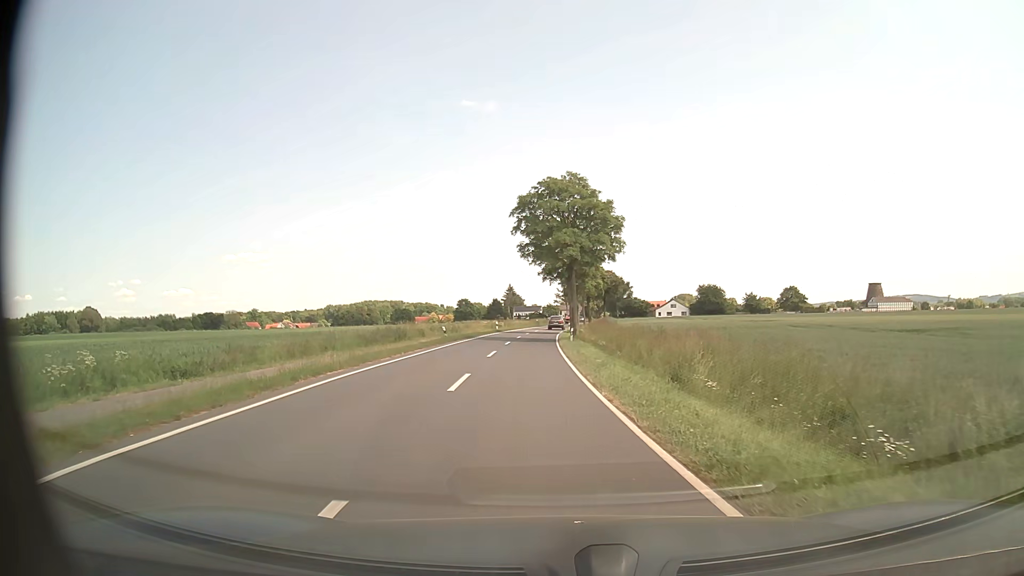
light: Day
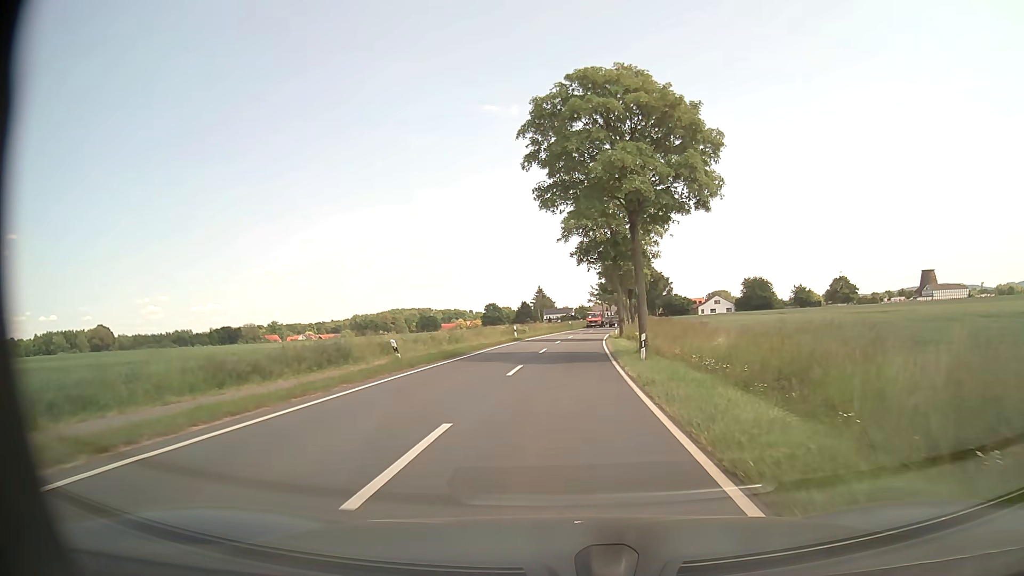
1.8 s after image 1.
(-0.8, +21.0) m; -3°
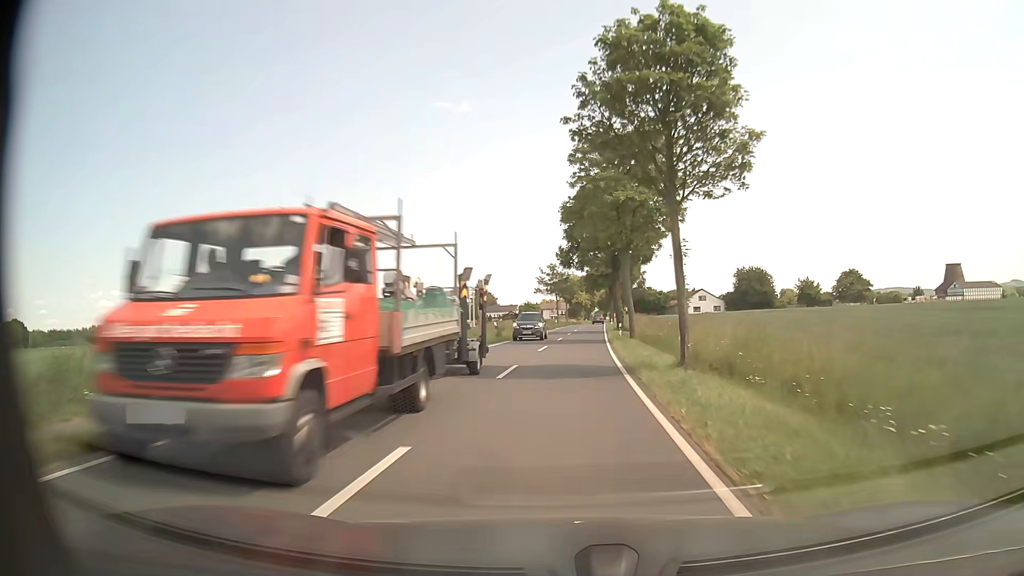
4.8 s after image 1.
(+2.1, +50.7) m; +5°
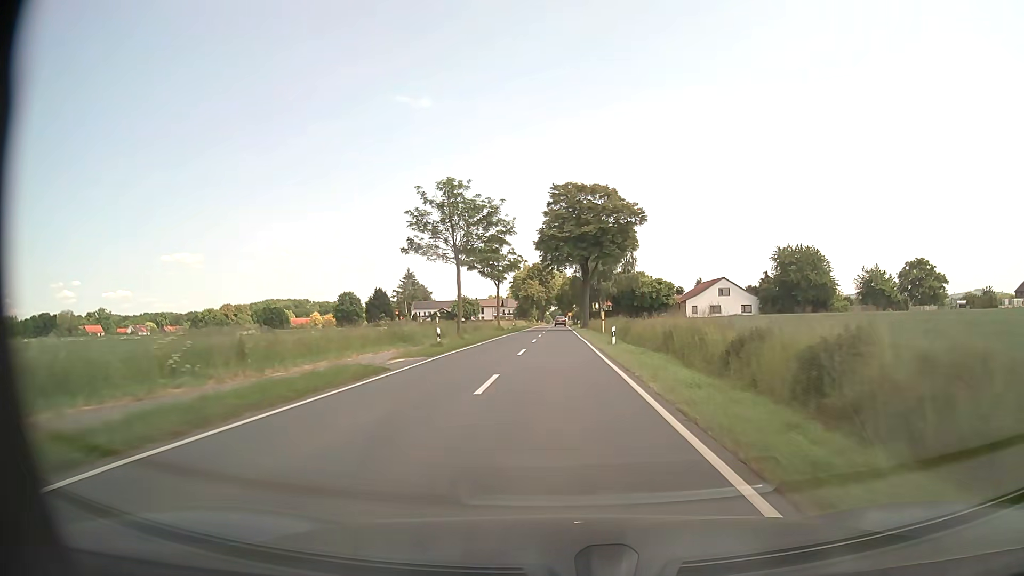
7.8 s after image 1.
(+2.5, +63.6) m; +4°
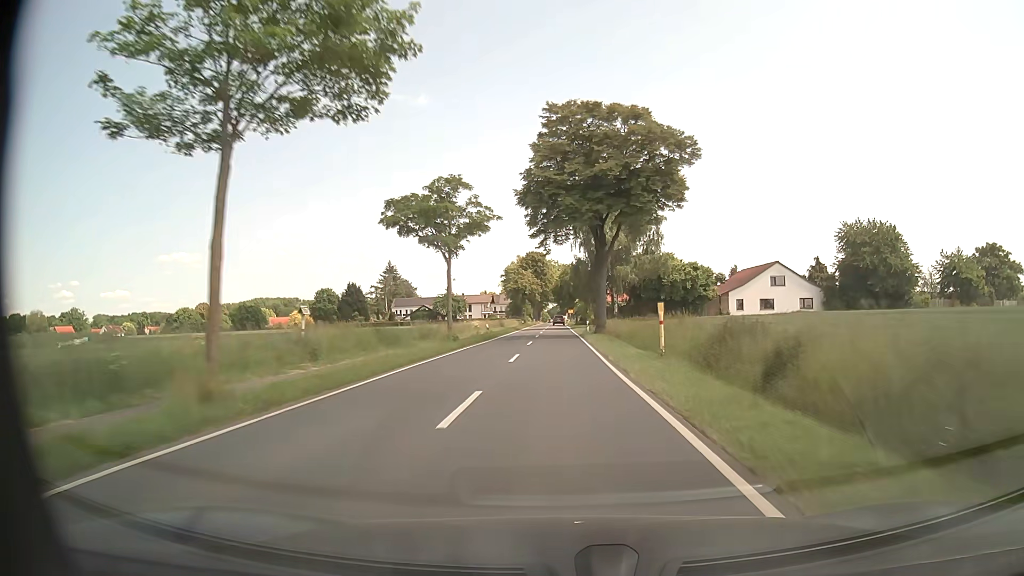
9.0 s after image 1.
(-0.1, +27.6) m; 0°
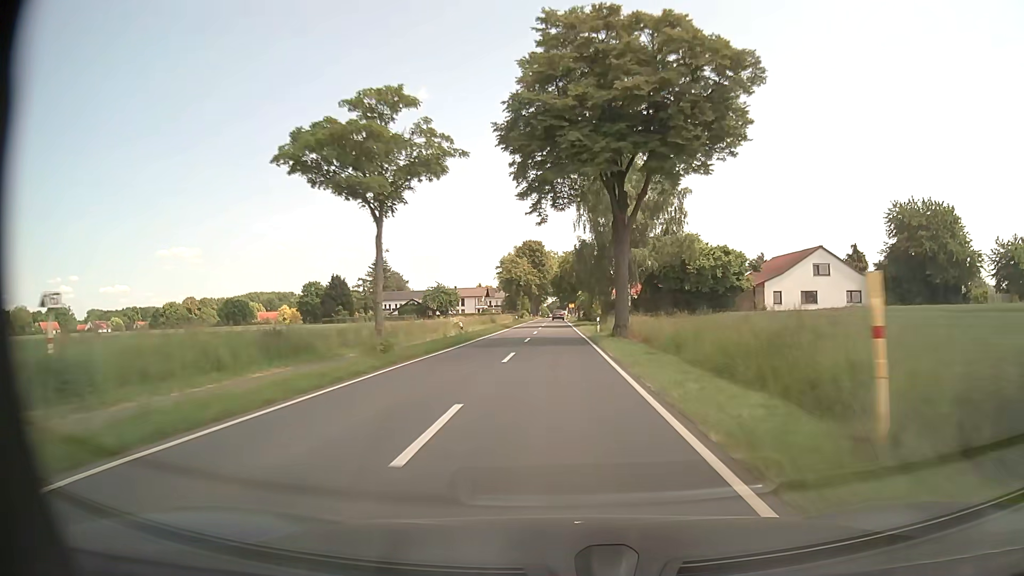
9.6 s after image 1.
(0.0, +14.0) m; 0°
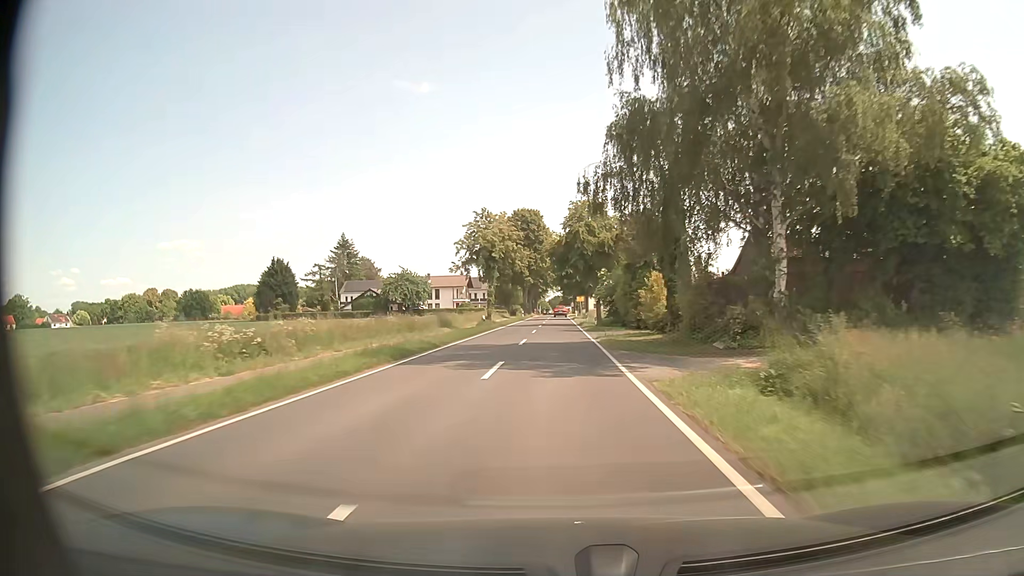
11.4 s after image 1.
(-0.2, +40.8) m; 0°
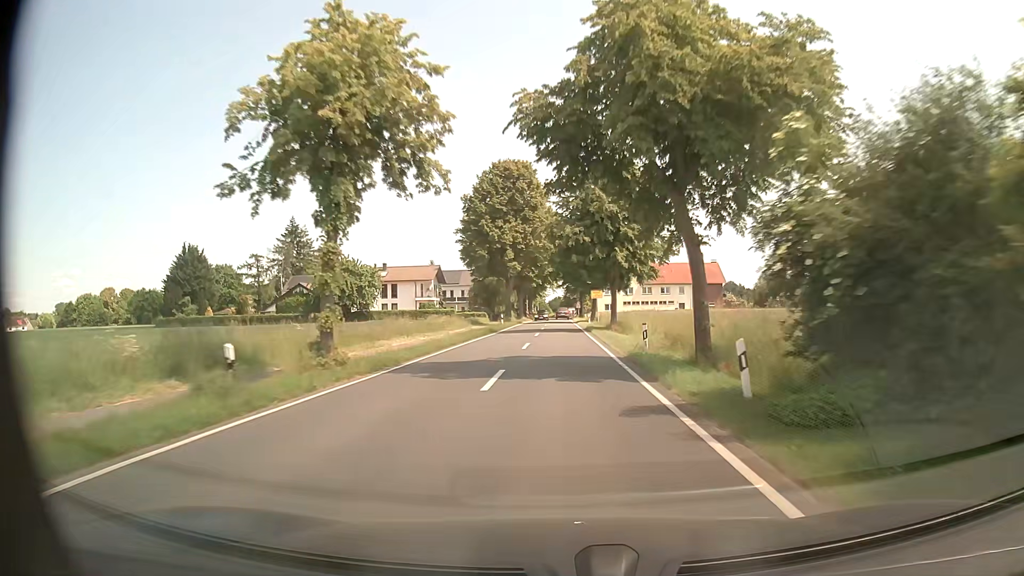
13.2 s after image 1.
(-0.1, +36.8) m; 0°
(0, +10) (0, +20) (0, +30) (0, +40) (0, +50) (+1, +60) (+1, +70) (+1, +80) (+1, +90) (+1, +100) m
